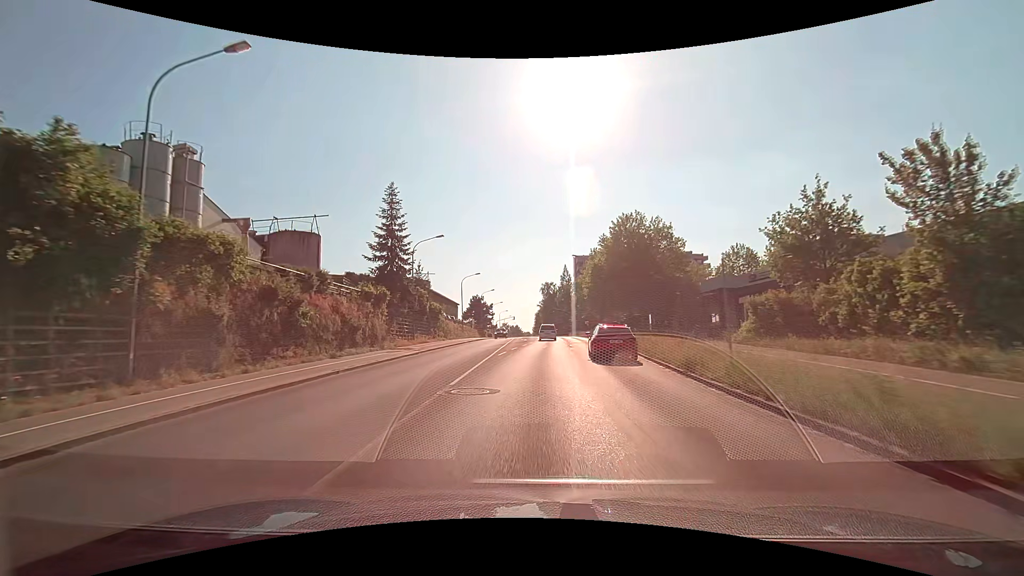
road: tertiary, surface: asphalt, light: Day
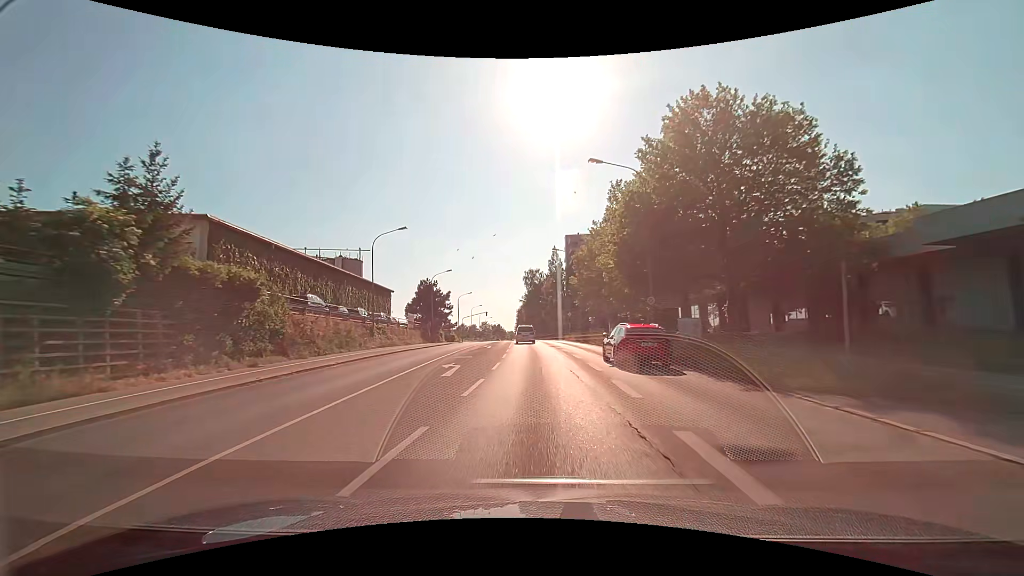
(+0.8, +38.0) m; +1°
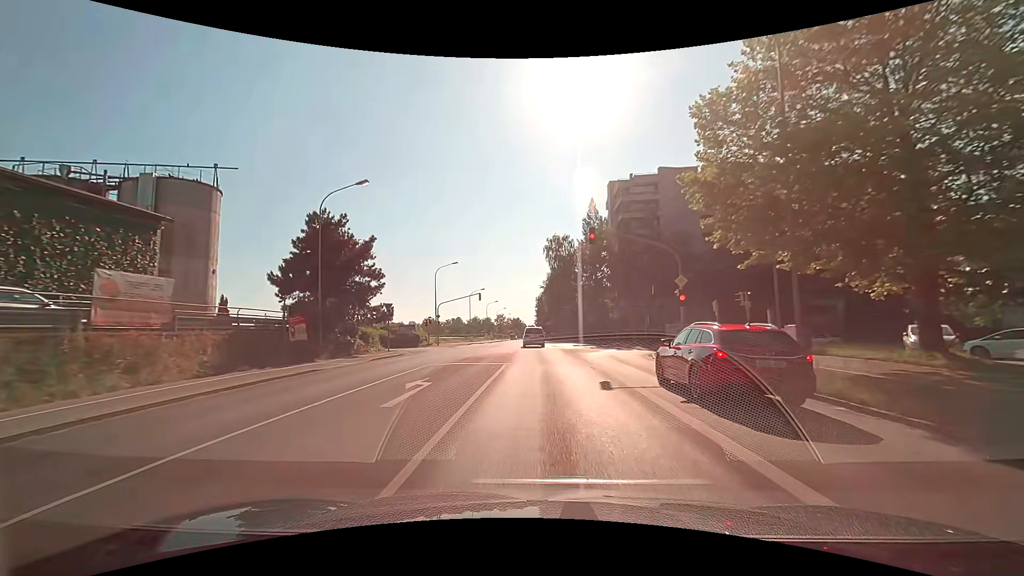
(-0.8, +44.9) m; -2°
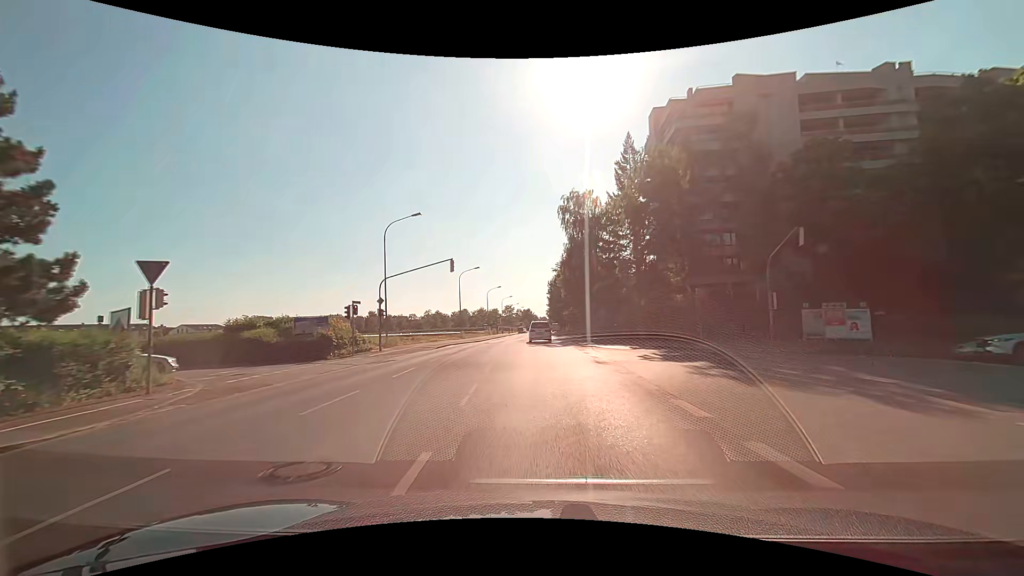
(-0.2, +26.3) m; -1°
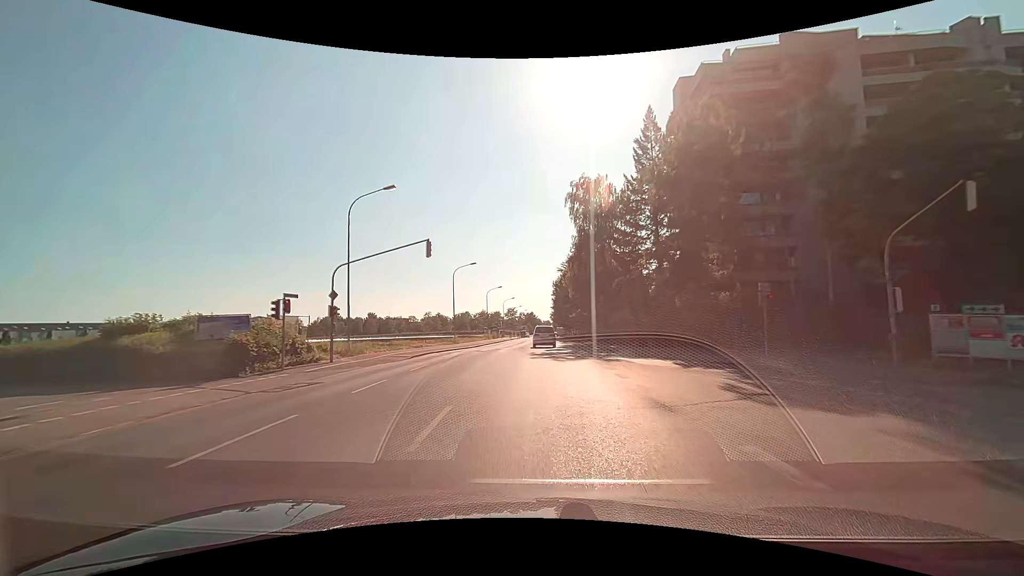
(-0.1, +8.9) m; -1°
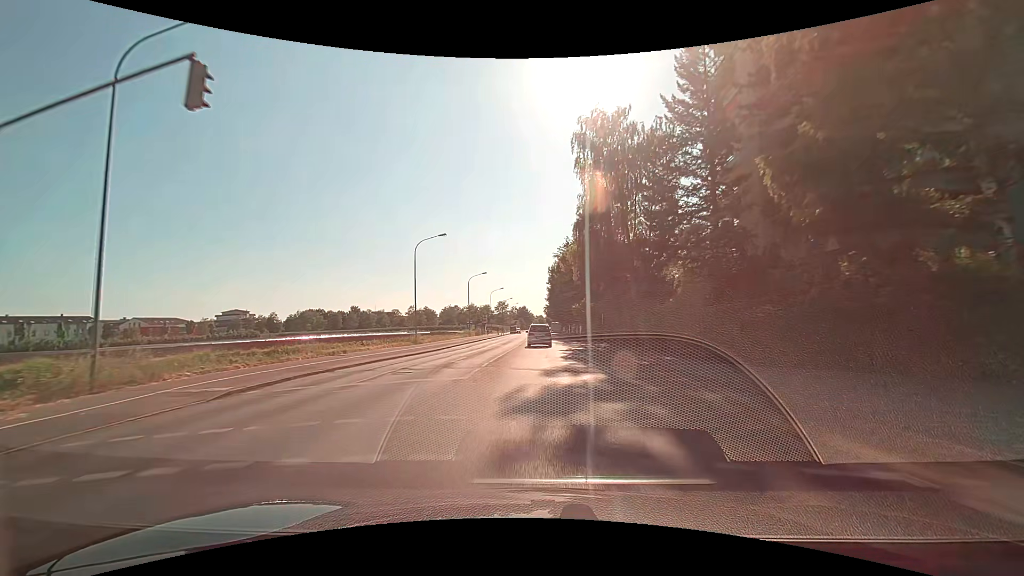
(+0.1, +17.8) m; +1°
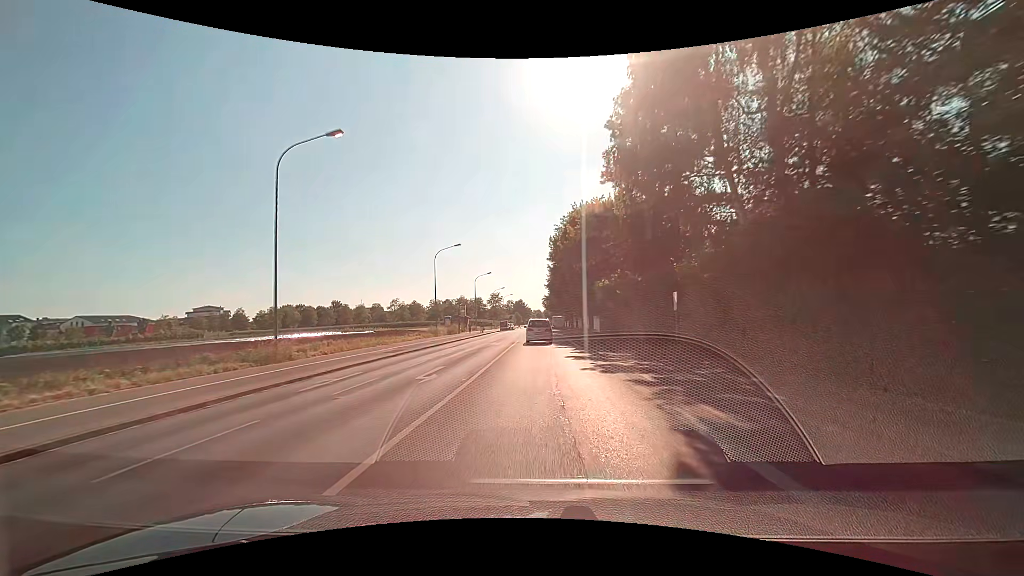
(+0.1, +25.7) m; 0°
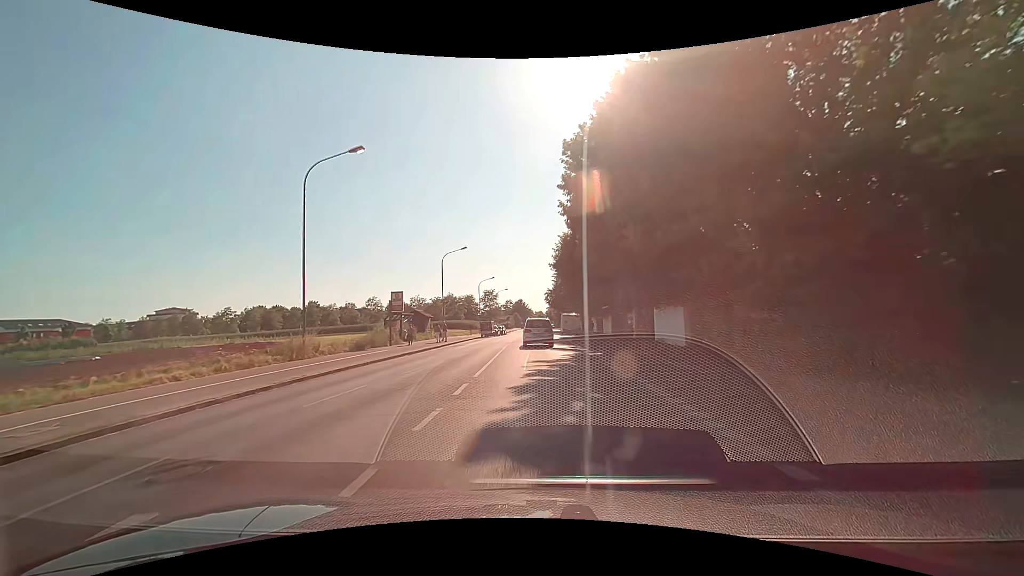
(+0.2, +33.0) m; 0°
(0, +10) (0, +20) (0, +30) (-1, +40) (-1, +50) (-1, +60) (-1, +70) (0, +80) (0, +90) (0, +100) m
